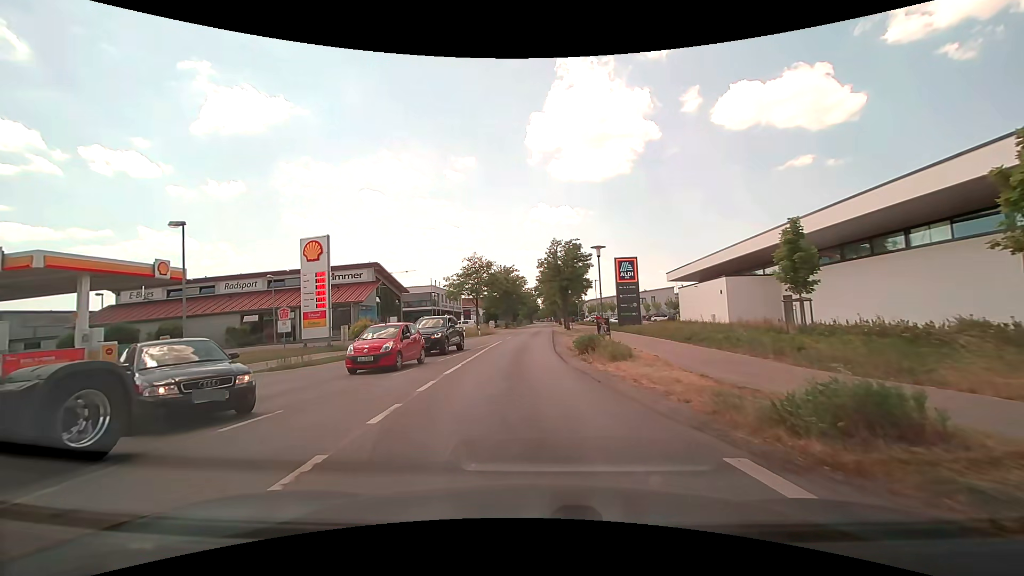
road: tertiary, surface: asphalt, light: Day
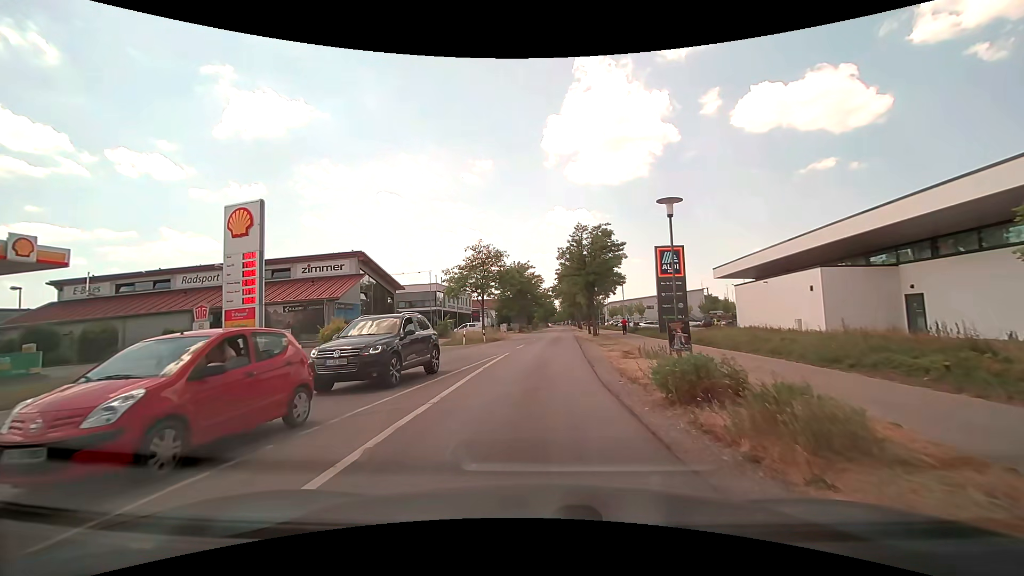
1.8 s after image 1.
(-0.3, +10.5) m; -2°
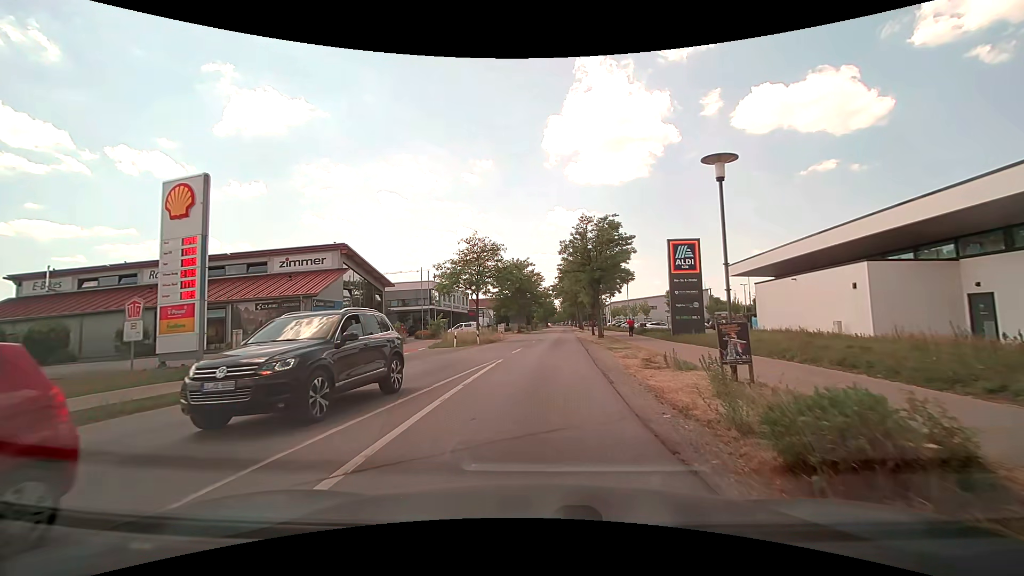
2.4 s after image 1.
(0.0, +4.0) m; 0°
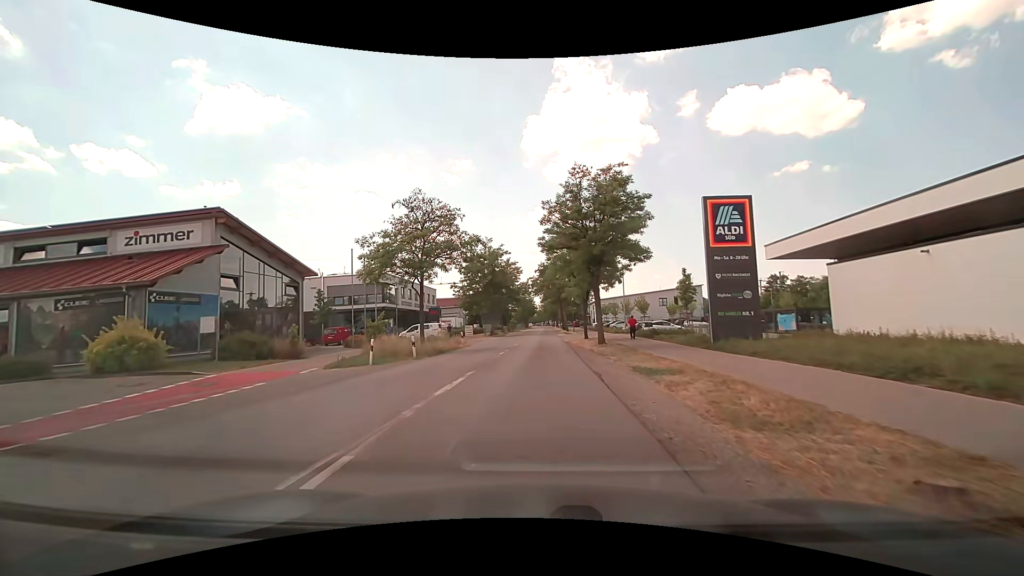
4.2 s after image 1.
(+0.4, +13.2) m; +2°
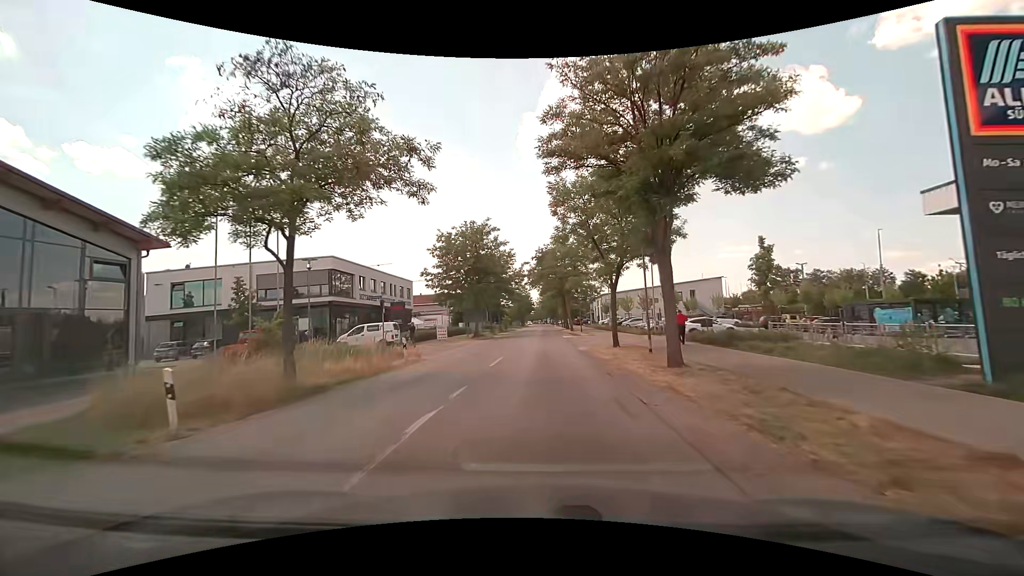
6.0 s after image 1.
(+0.1, +15.2) m; +1°
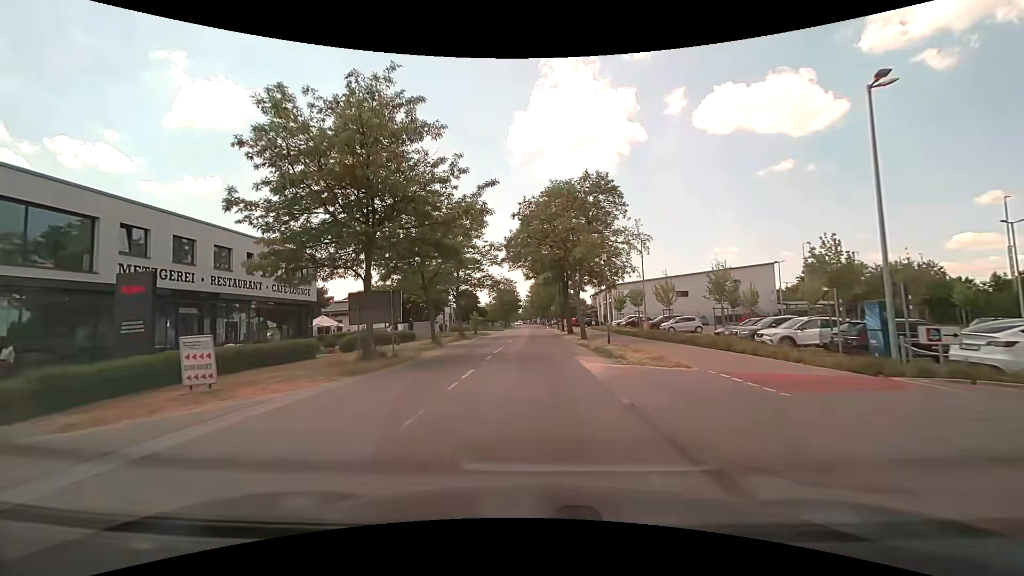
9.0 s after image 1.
(+0.4, +29.1) m; +1°
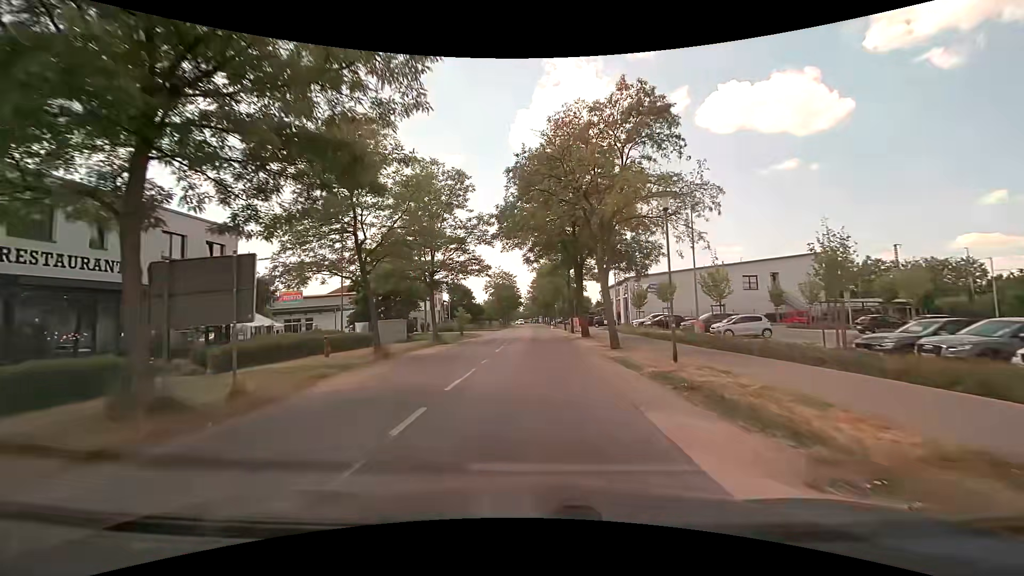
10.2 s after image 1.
(0.0, +12.3) m; 0°
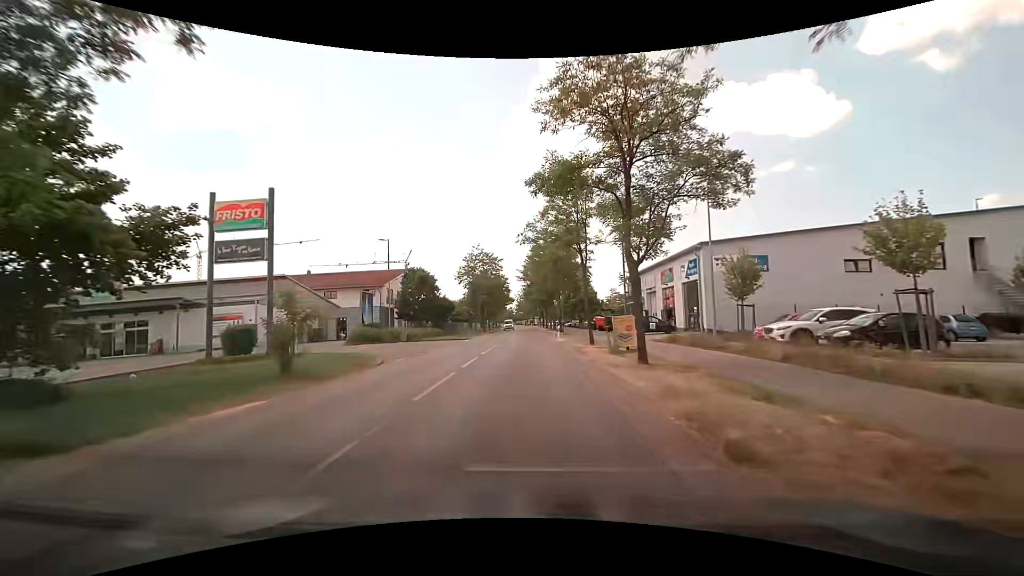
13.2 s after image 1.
(+0.4, +31.1) m; 0°
(0, +10) (0, +20) (0, +30) (0, +40) (0, +50) (0, +60) (0, +70) (-1, +80) (-1, +90) (-1, +100) m
